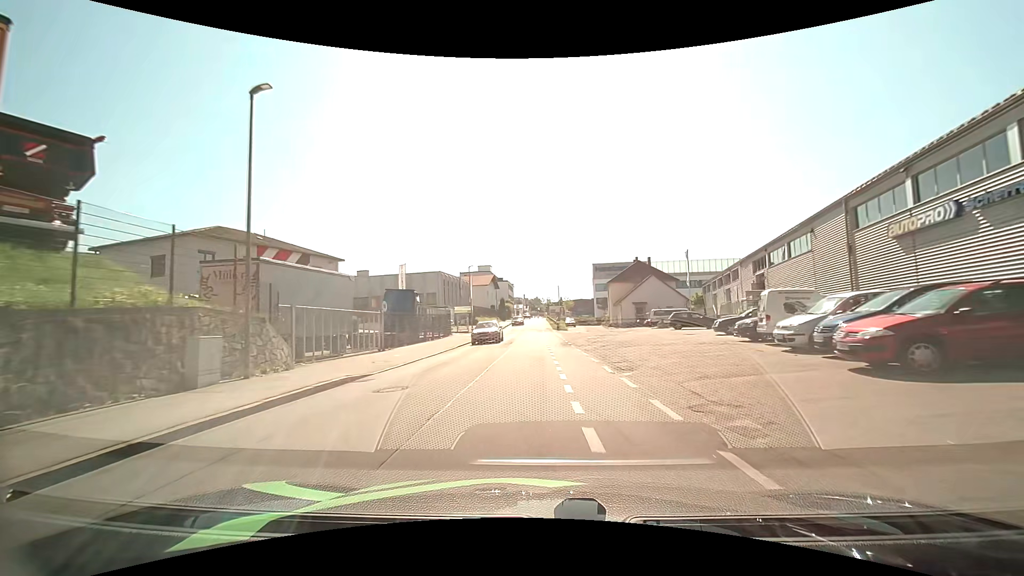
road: residential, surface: asphalt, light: Day
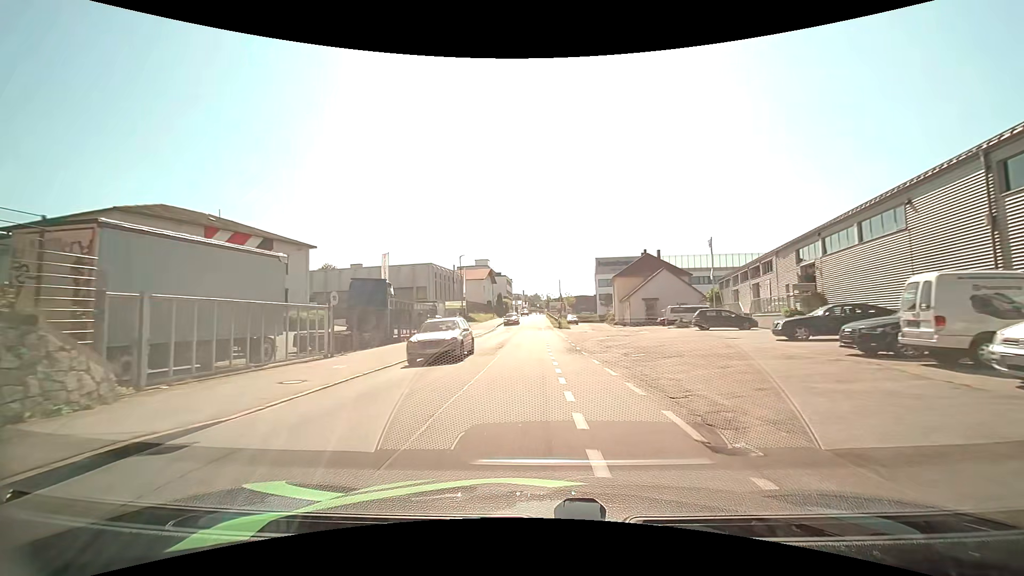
(0.0, +6.9) m; 0°
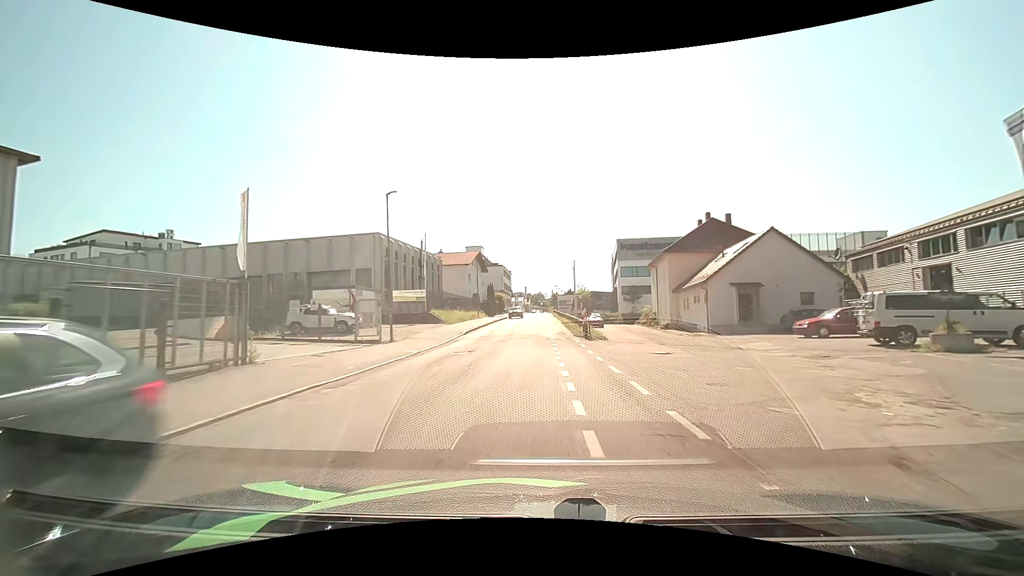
(-0.1, +27.7) m; 0°
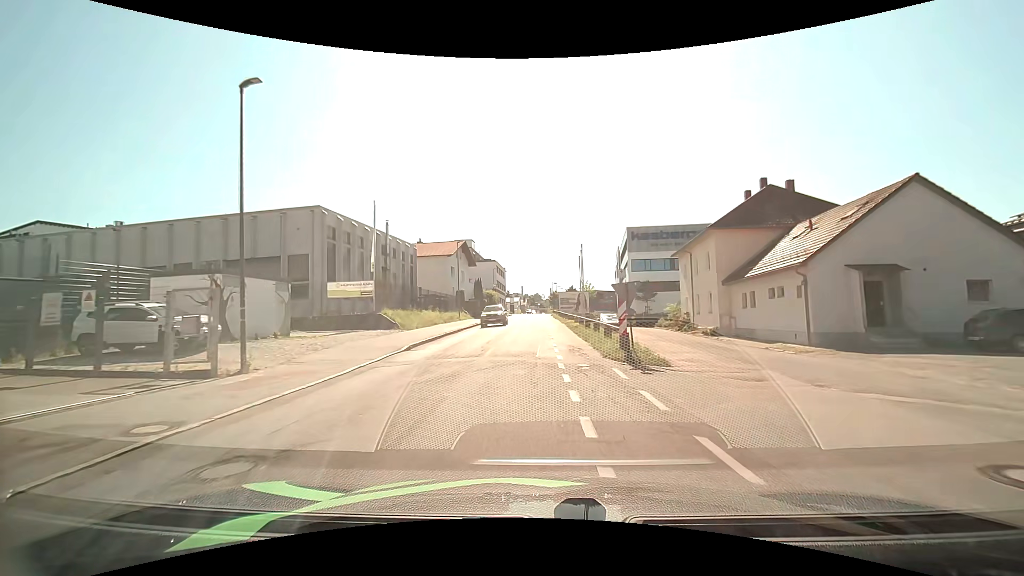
(0.0, +13.4) m; 0°
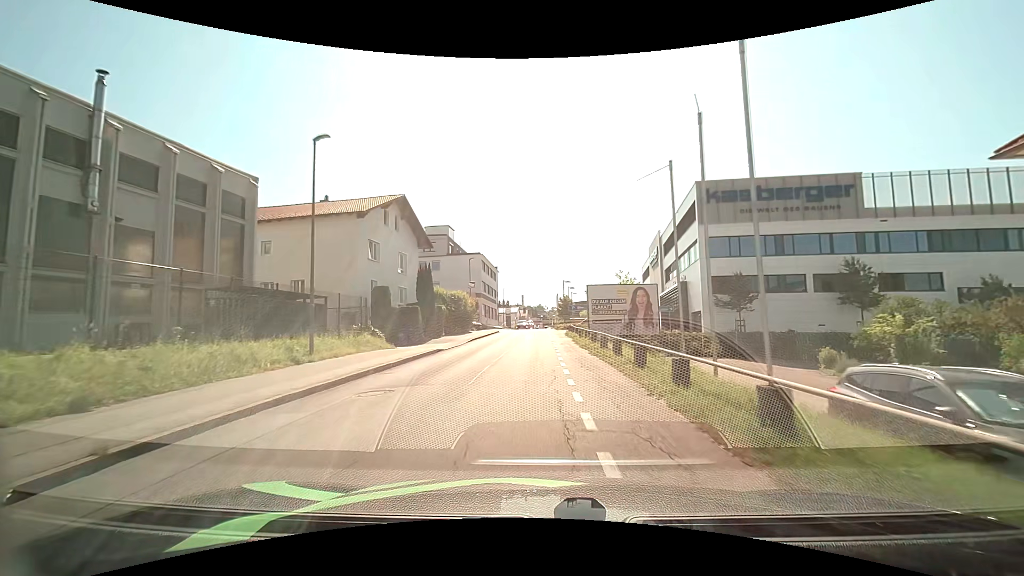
(-0.1, +33.7) m; 0°
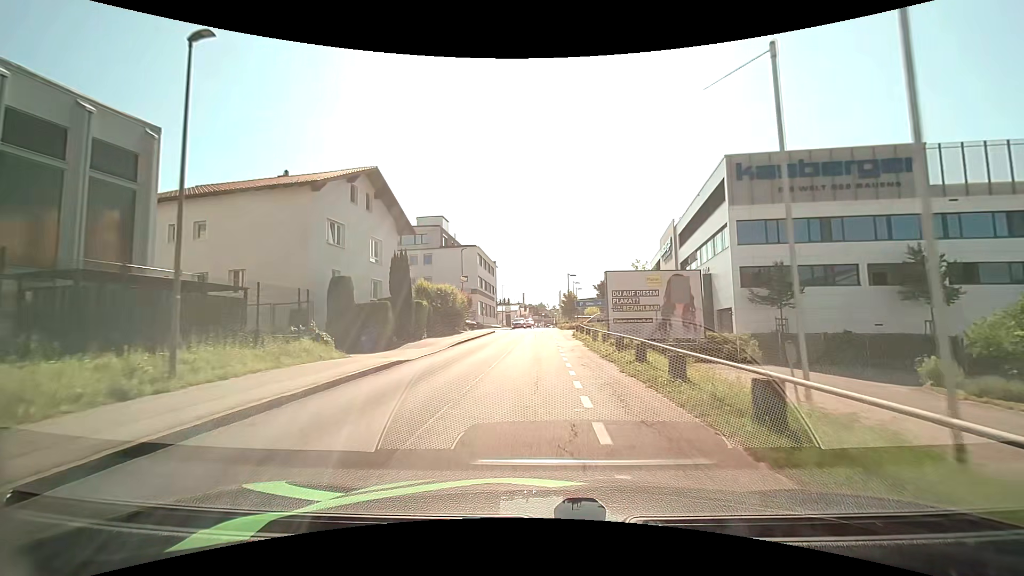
(0.0, +6.8) m; 0°
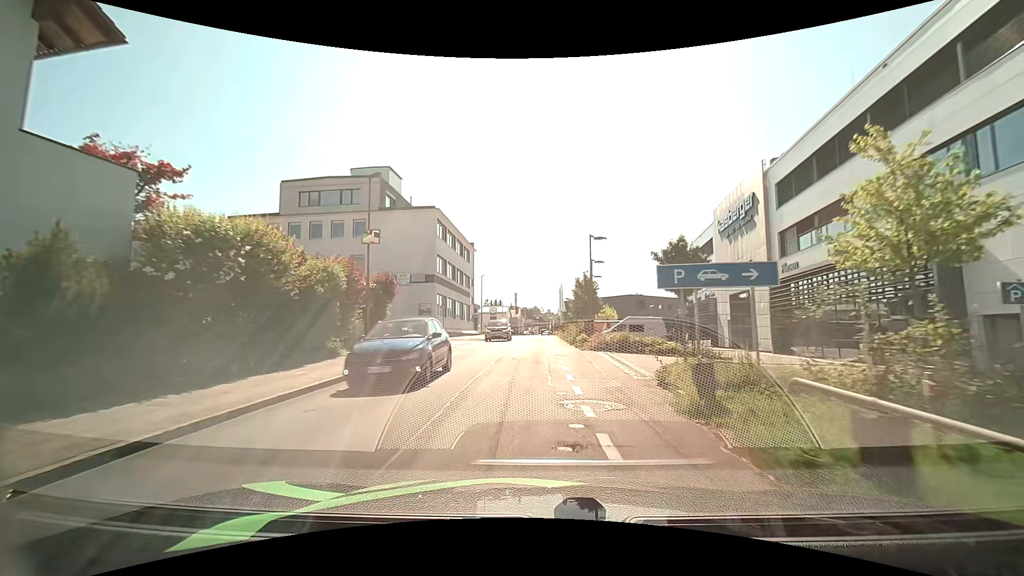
(+0.1, +26.7) m; +1°
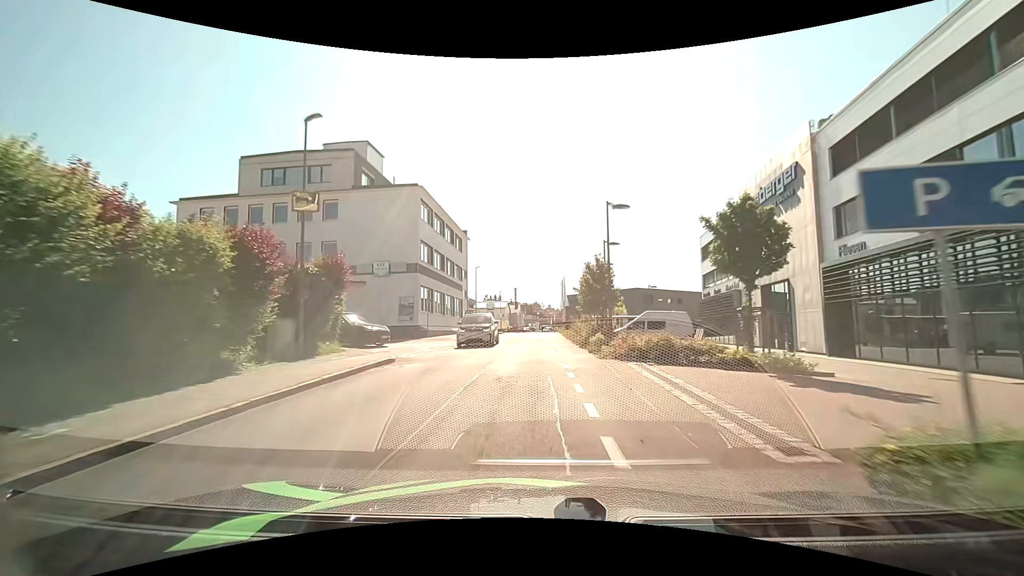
(-0.1, +6.6) m; -1°
(0, +10) (0, +20) (0, +30) (0, +40) (+1, +50) (+1, +60) (+1, +70) (+1, +80) (+2, +90) (+2, +100) m
